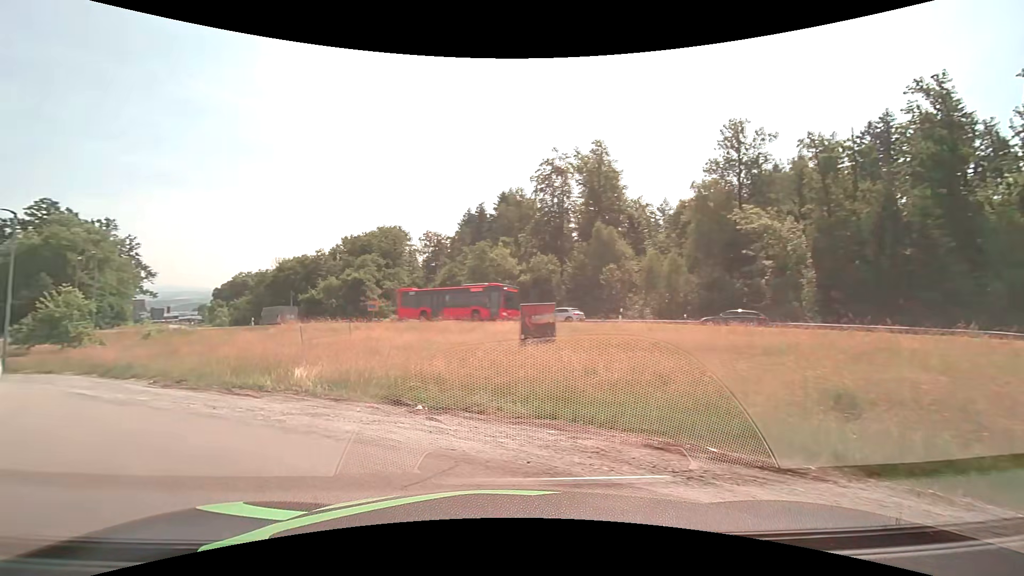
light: Day
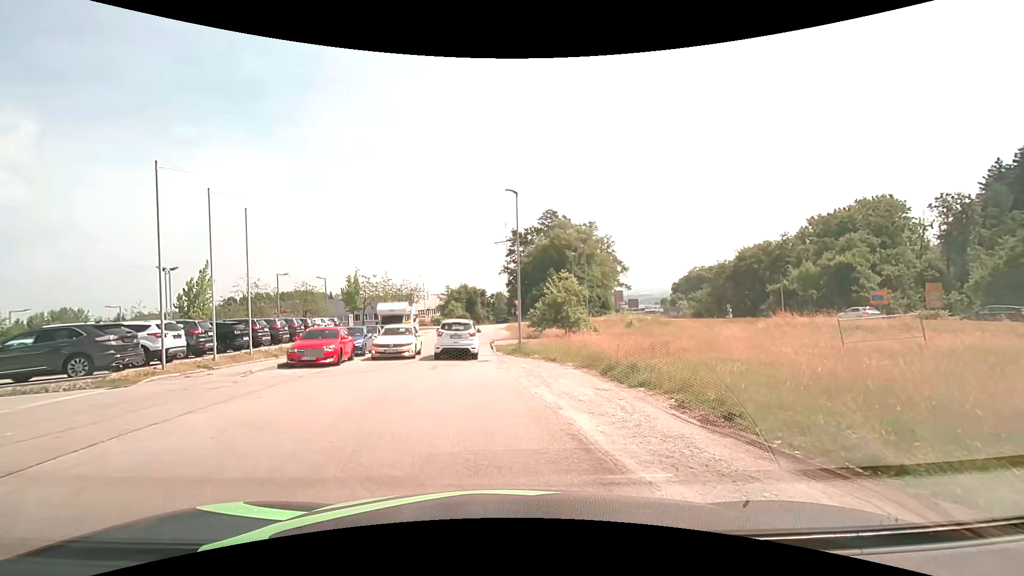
(-5.9, +9.1) m; -51°
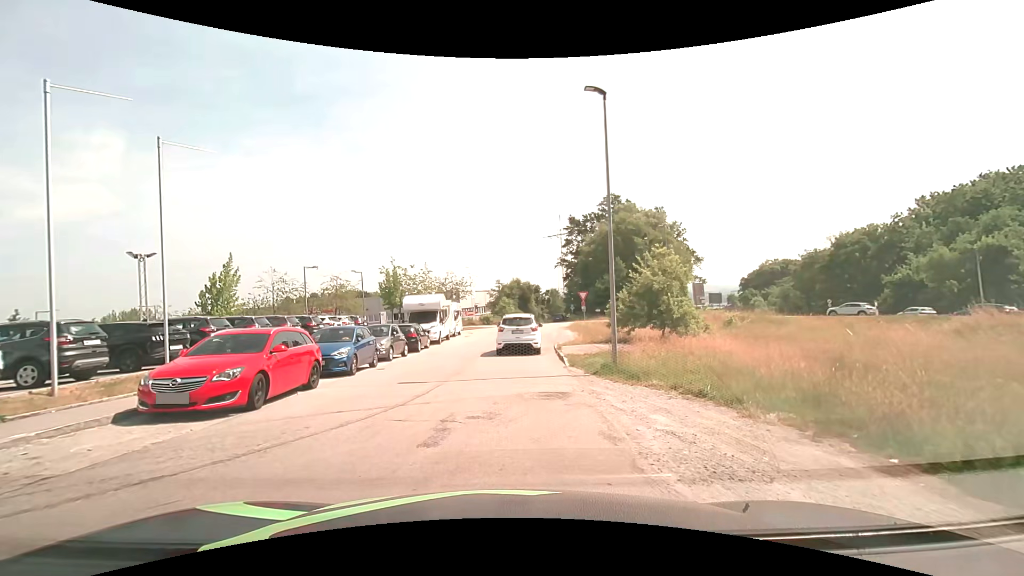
(-0.6, +10.4) m; -6°
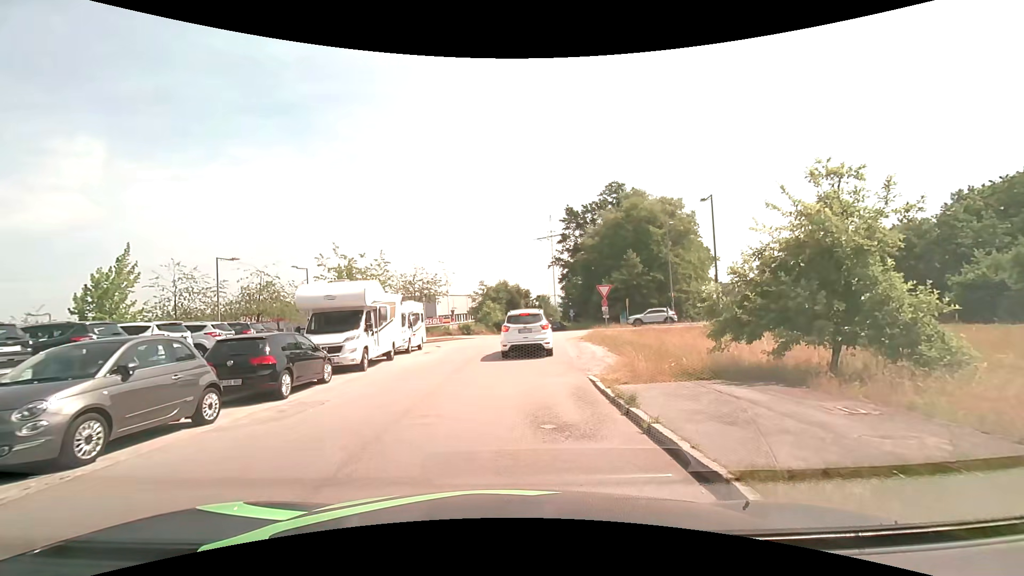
(+0.1, +13.9) m; +1°
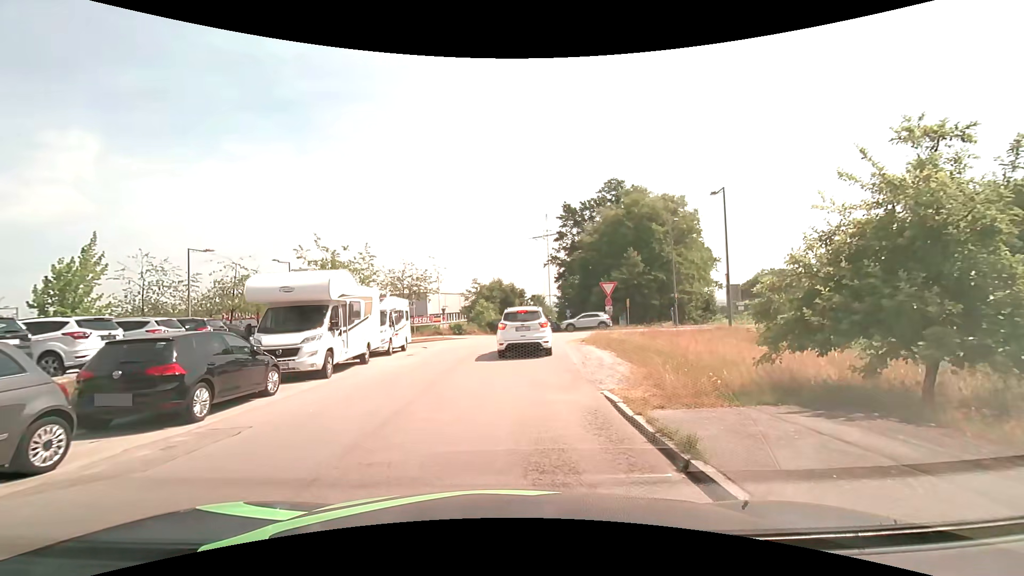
(0.0, +2.7) m; +1°
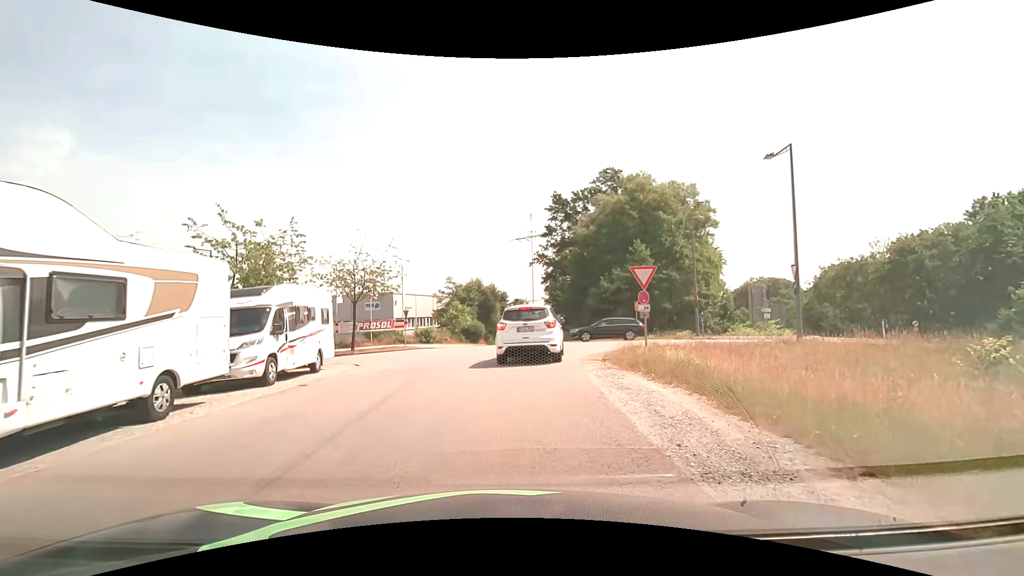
(+0.3, +9.5) m; +2°
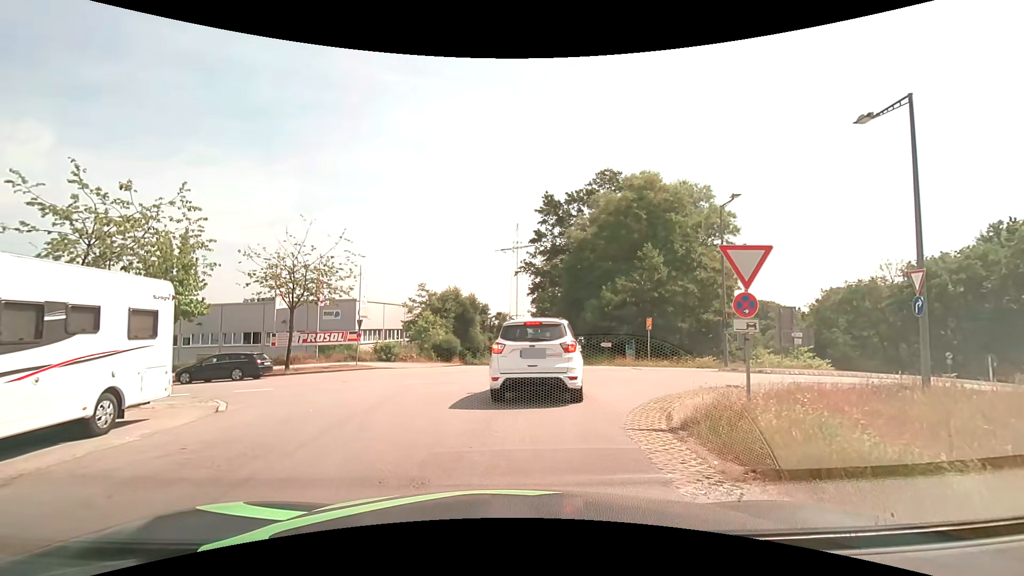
(+0.2, +7.7) m; +3°
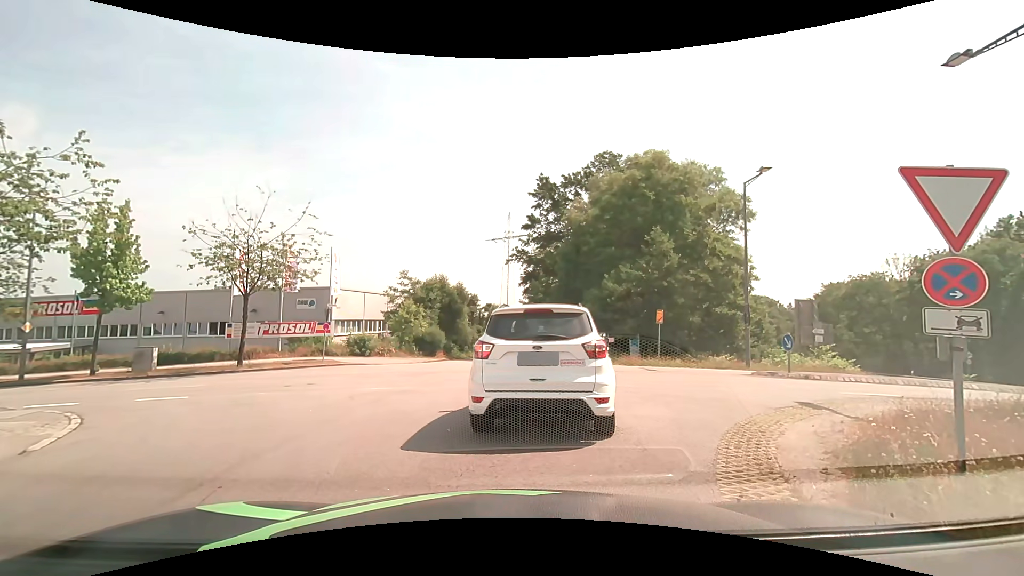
(0.0, +3.8) m; +1°
(0, +10) (-2, +19) (-11, +24) (-21, +25) (-31, +27) (-41, +28) (-51, +30) (-60, +31) (-70, +33) (-80, +35) m
